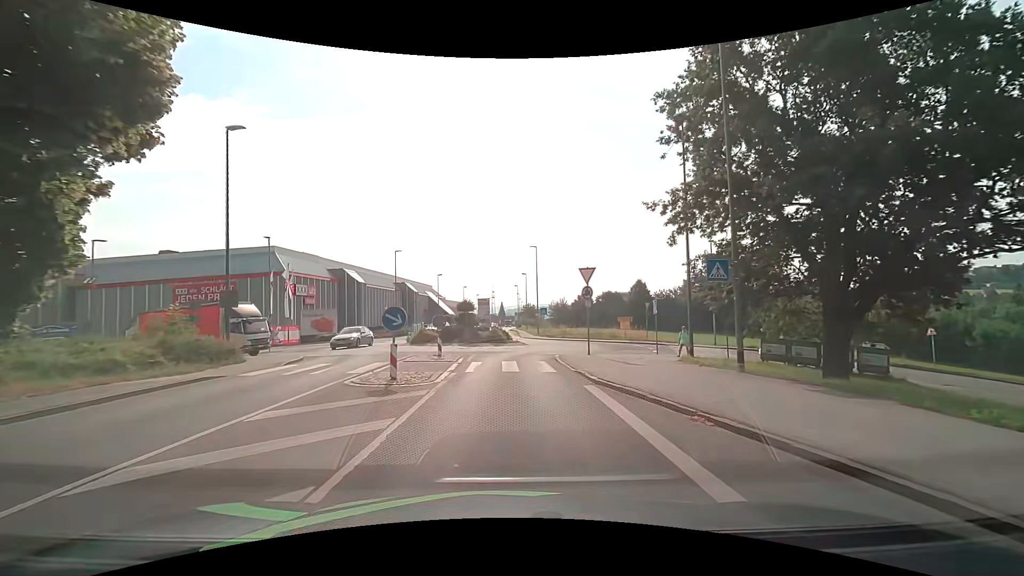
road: tertiary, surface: asphalt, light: Day
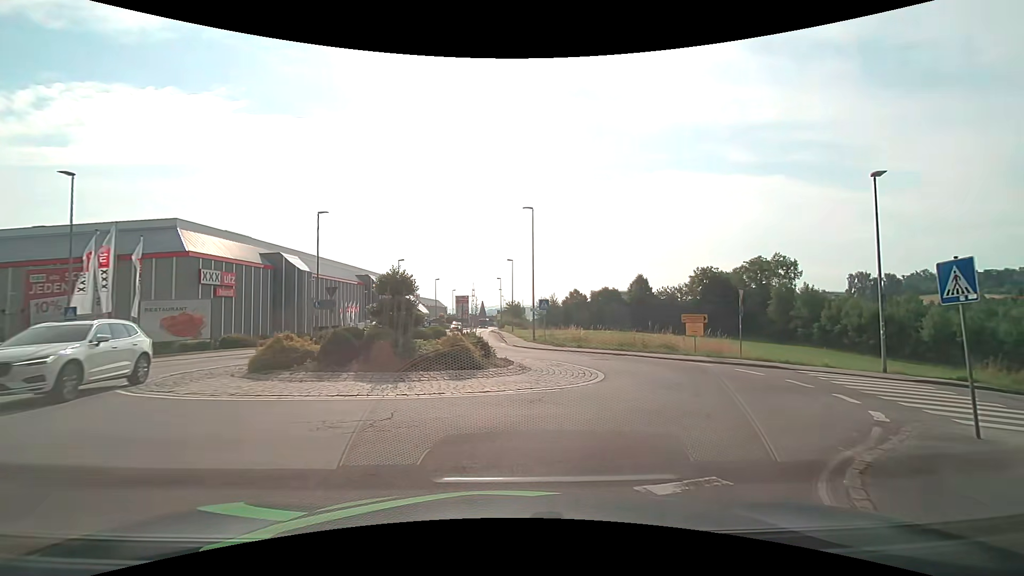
(-0.1, +18.7) m; +1°
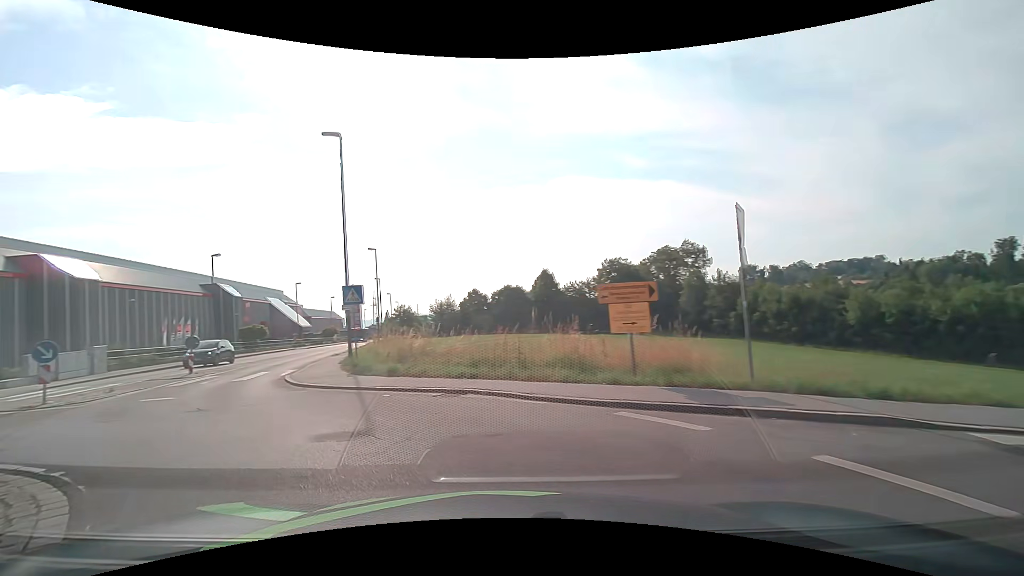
(+4.8, +14.9) m; +11°
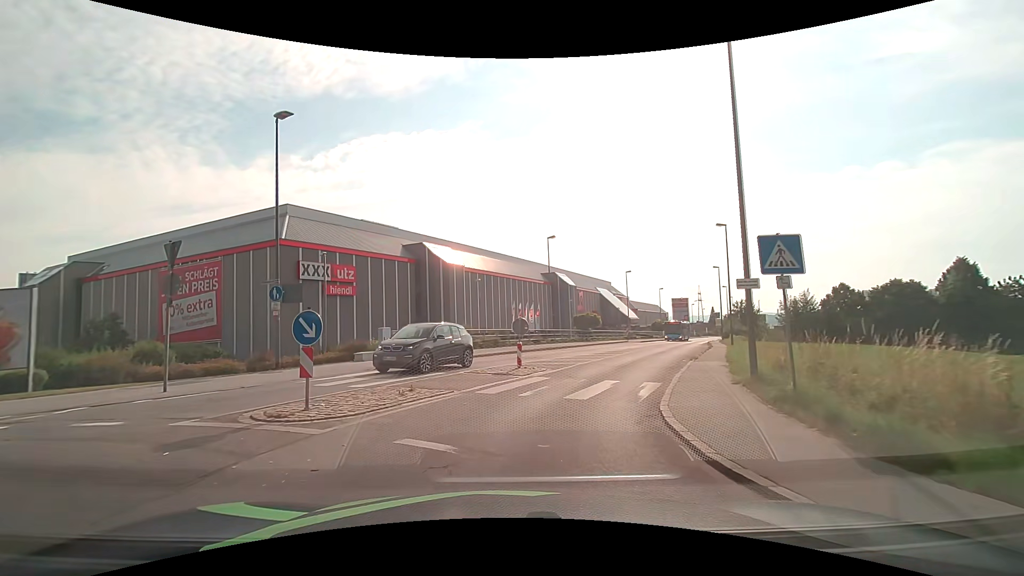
(-3.6, +9.0) m; -36°
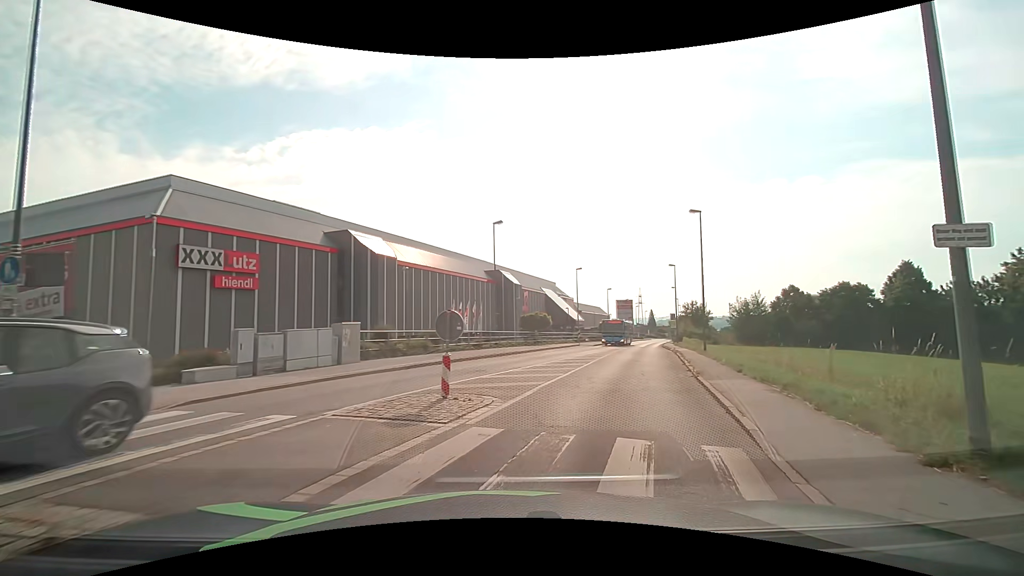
(+0.2, +7.5) m; +7°
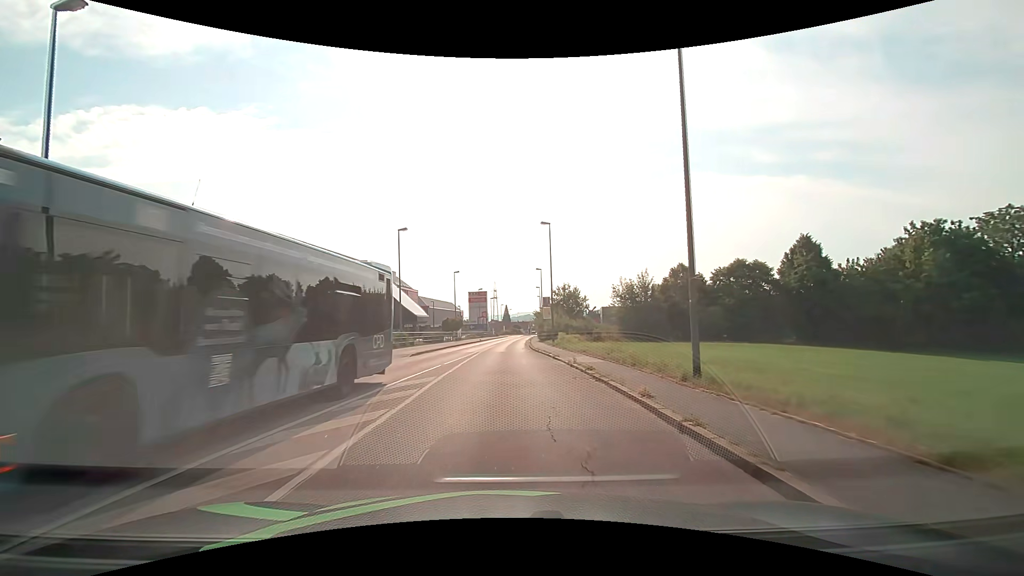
(+5.7, +25.5) m; +16°
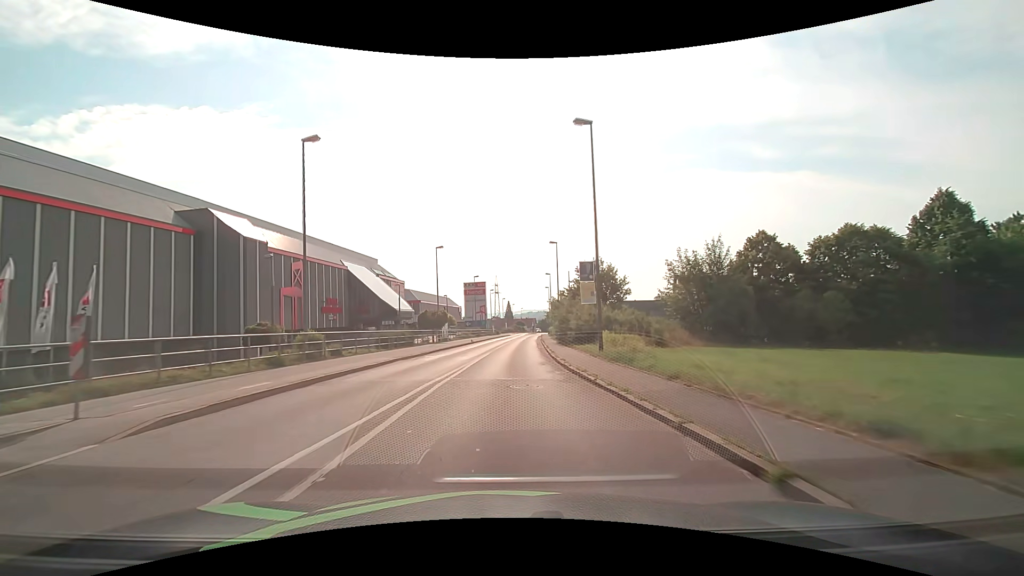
(-0.1, +20.4) m; 0°
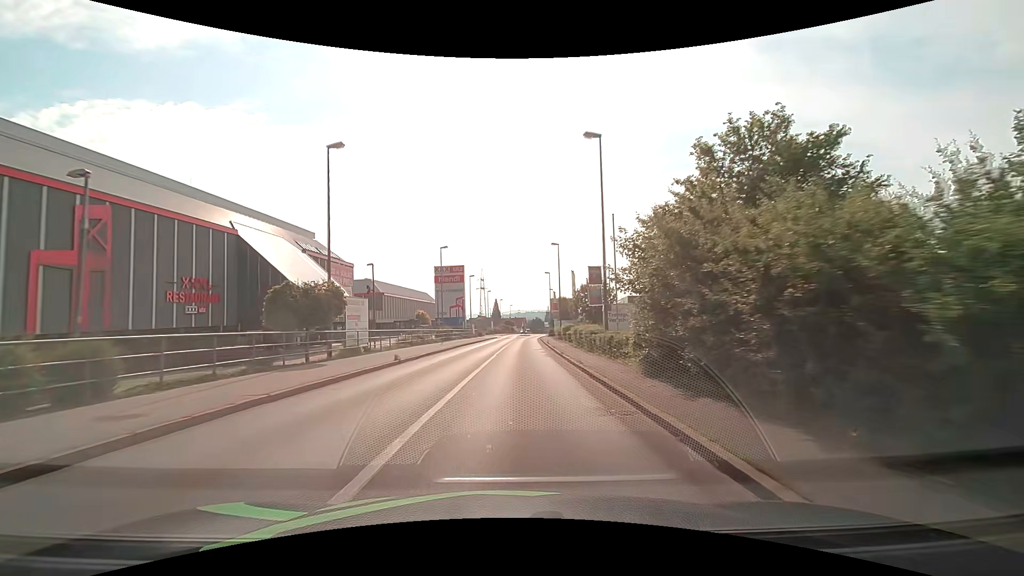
(+0.2, +29.3) m; +1°
(0, +10) (0, +20) (+1, +30) (+1, +40) (+2, +50) (+2, +60) (+3, +70) (+4, +80) (+5, +90) (+6, +100) m
